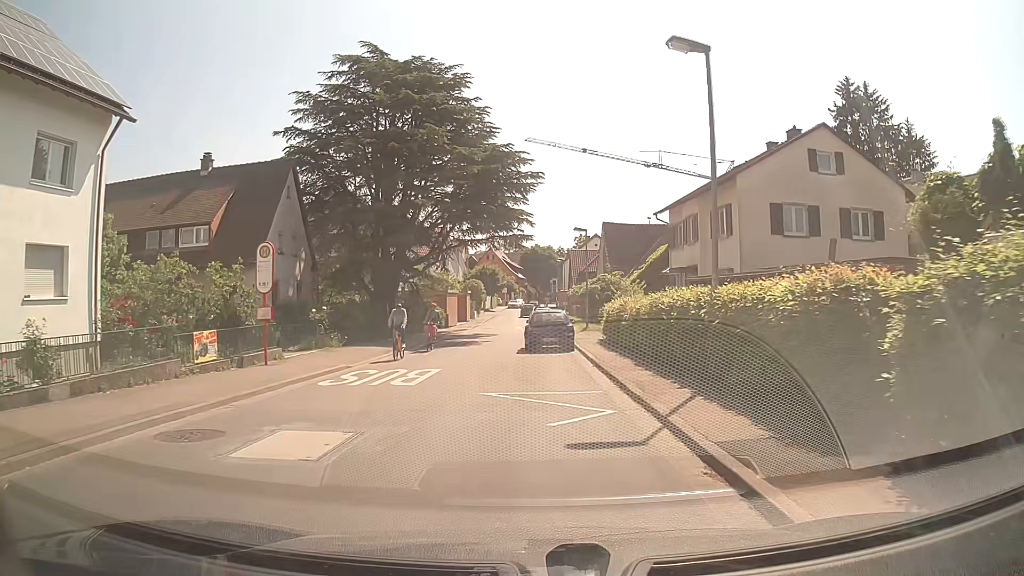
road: tertiary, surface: asphalt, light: Day
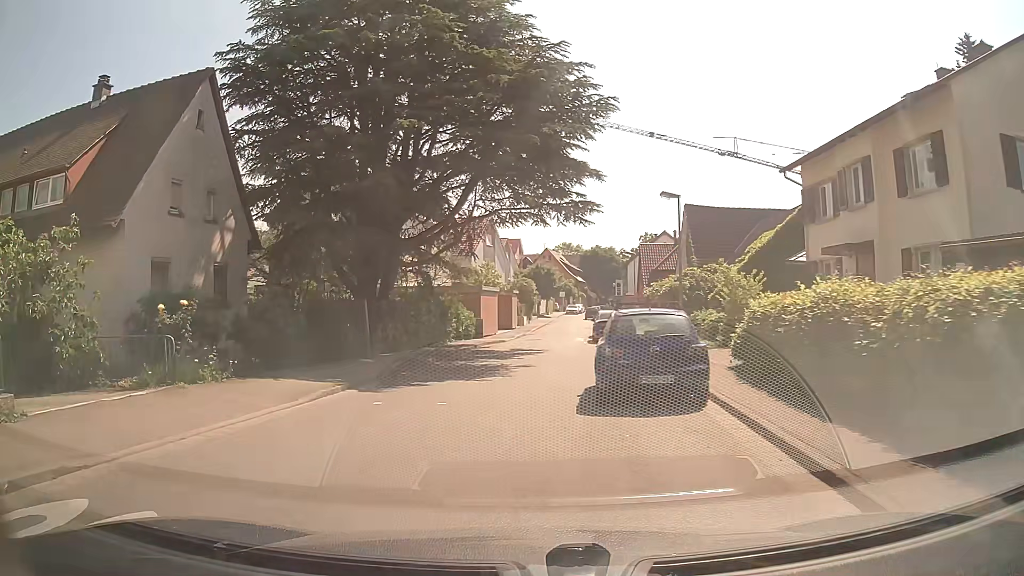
(-0.2, +13.3) m; -4°
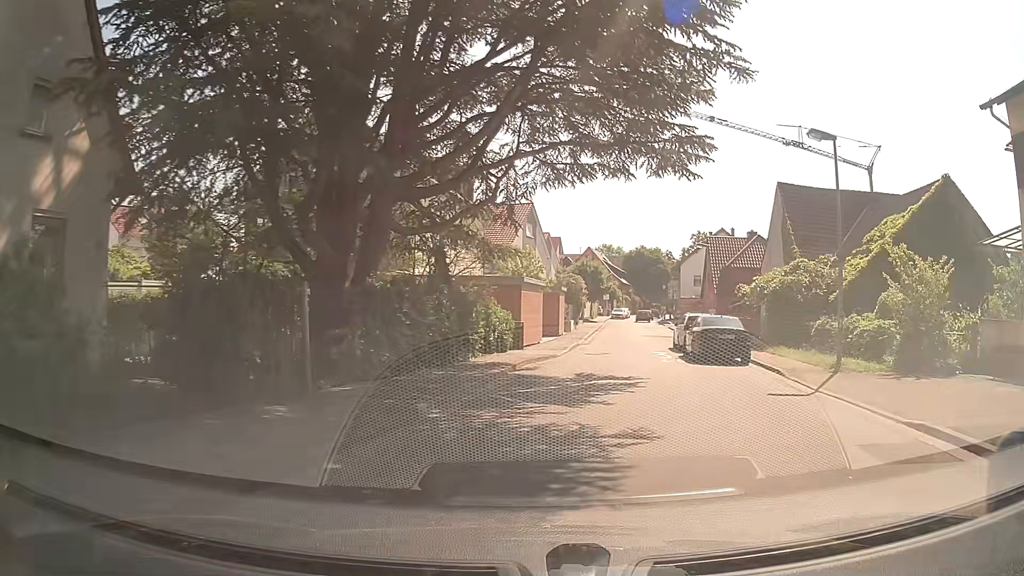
(-1.1, +10.5) m; -4°
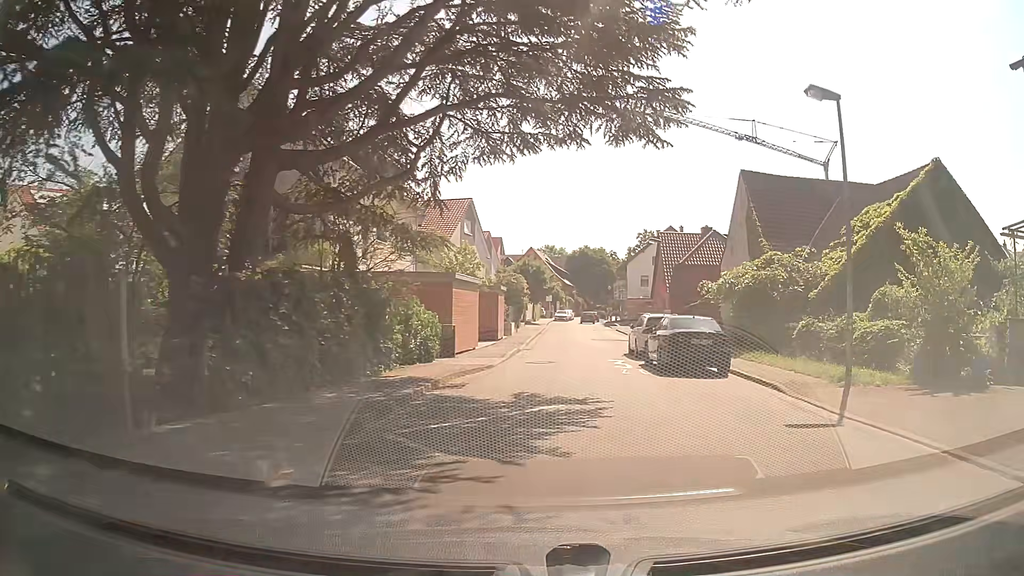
(+0.2, +3.8) m; +4°
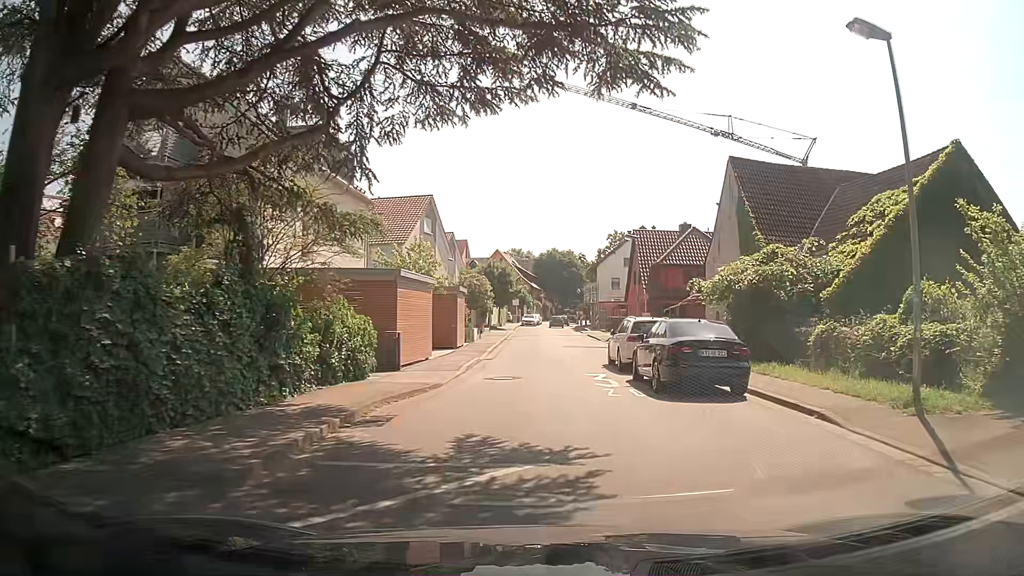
(+0.2, +3.9) m; +4°
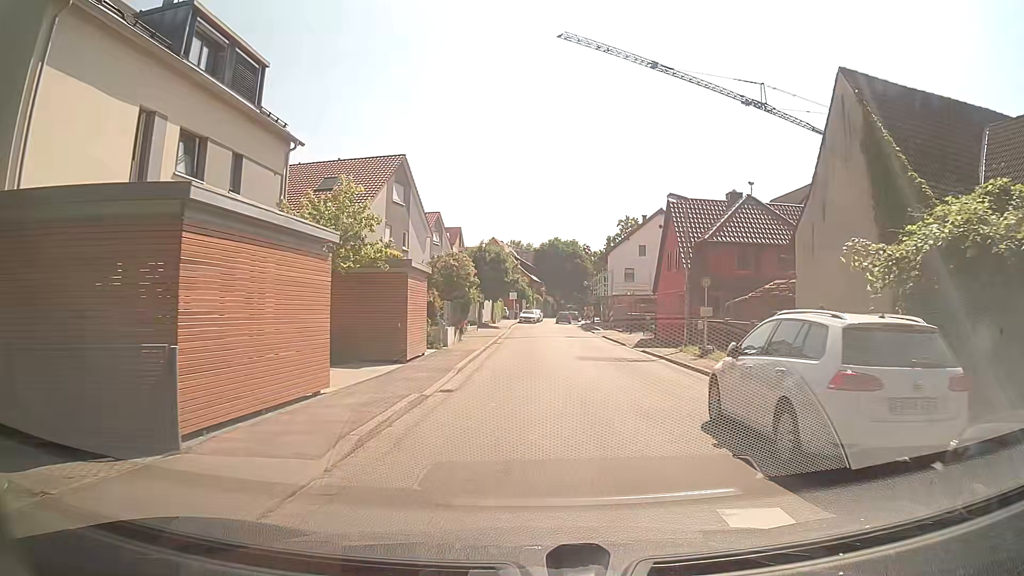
(-0.1, +12.3) m; -1°
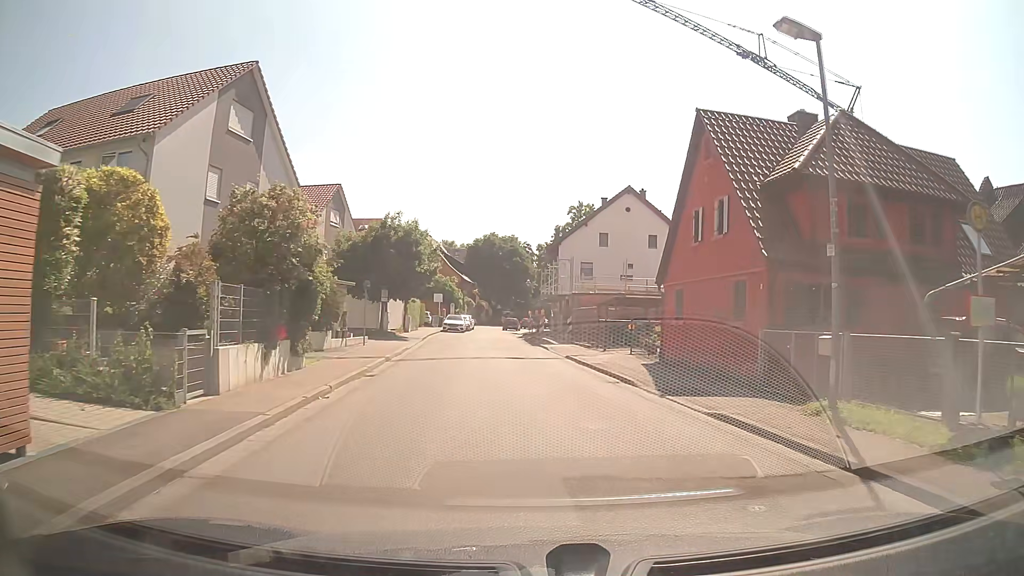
(+0.6, +16.9) m; +6°
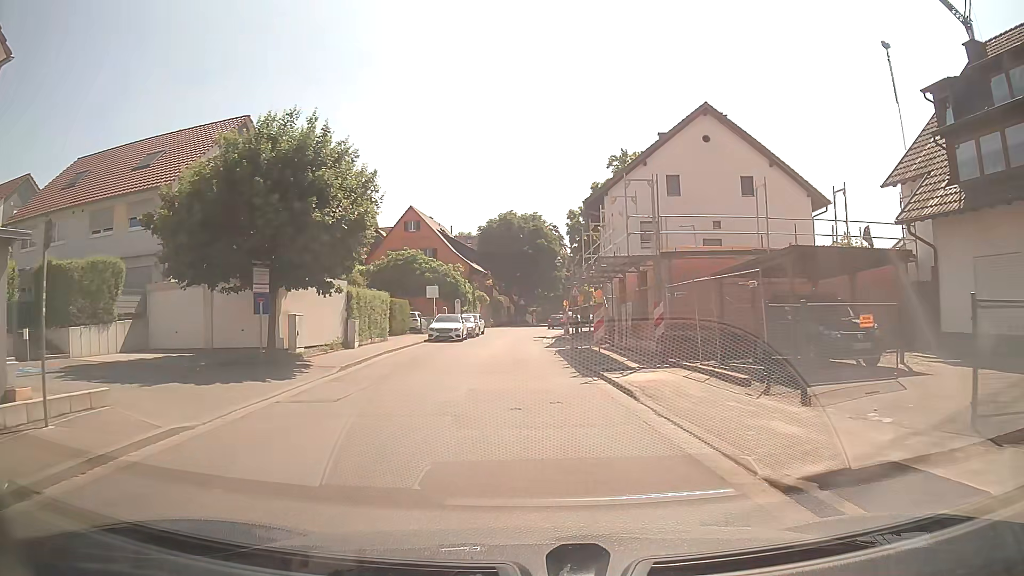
(-0.3, +21.0) m; -3°
